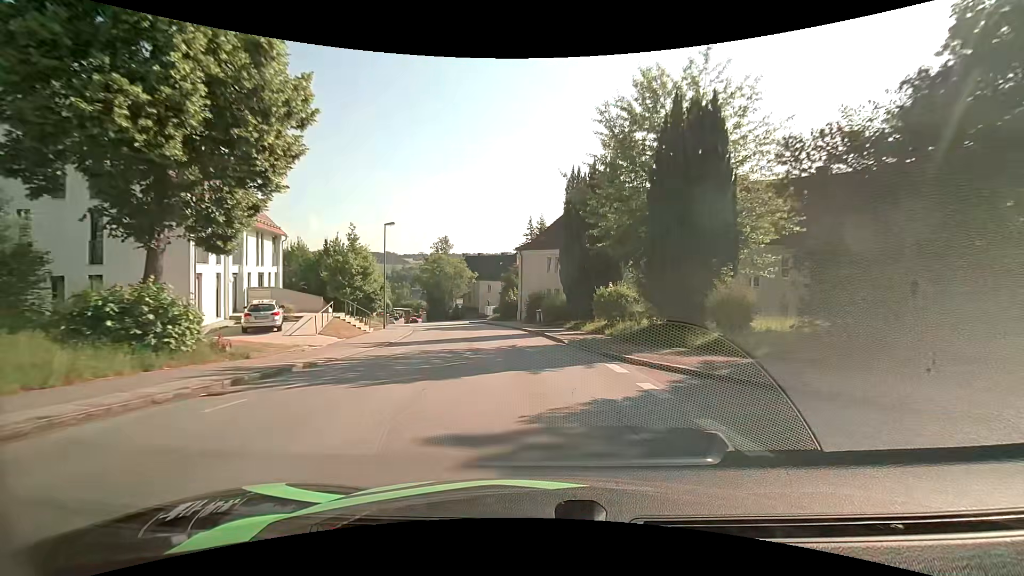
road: residential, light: Day
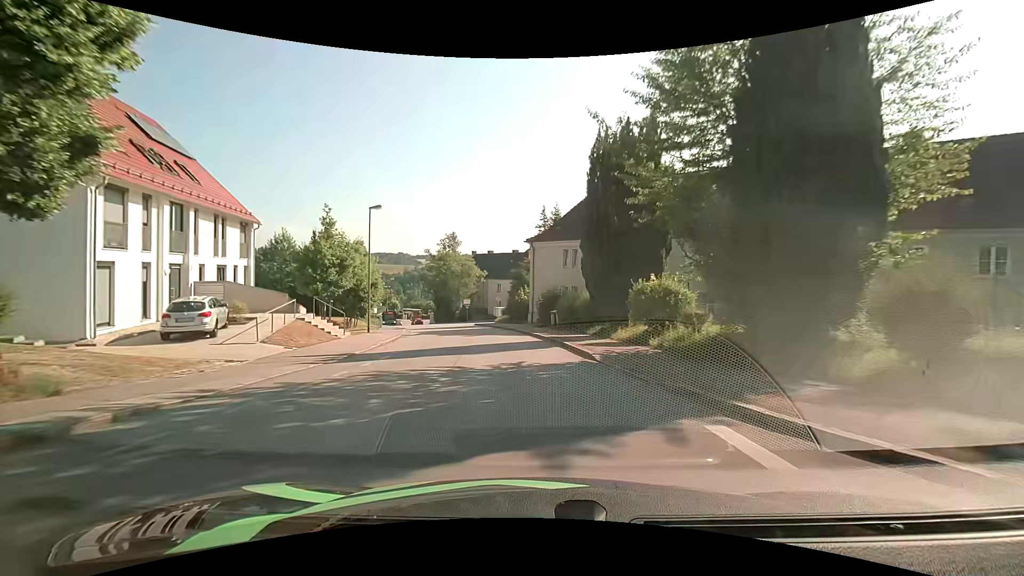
(-0.1, +6.3) m; -1°
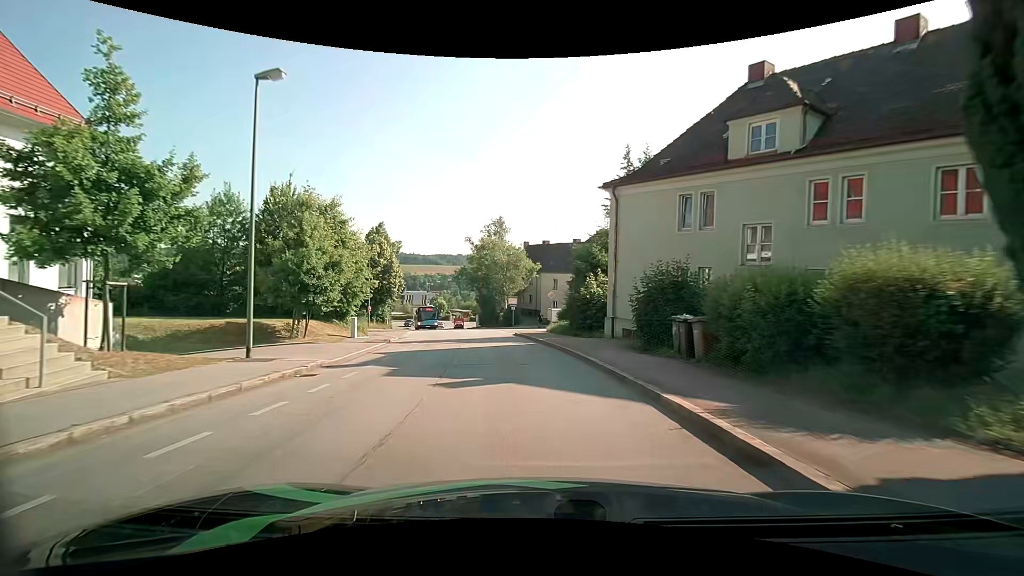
(-1.1, +18.3) m; -7°
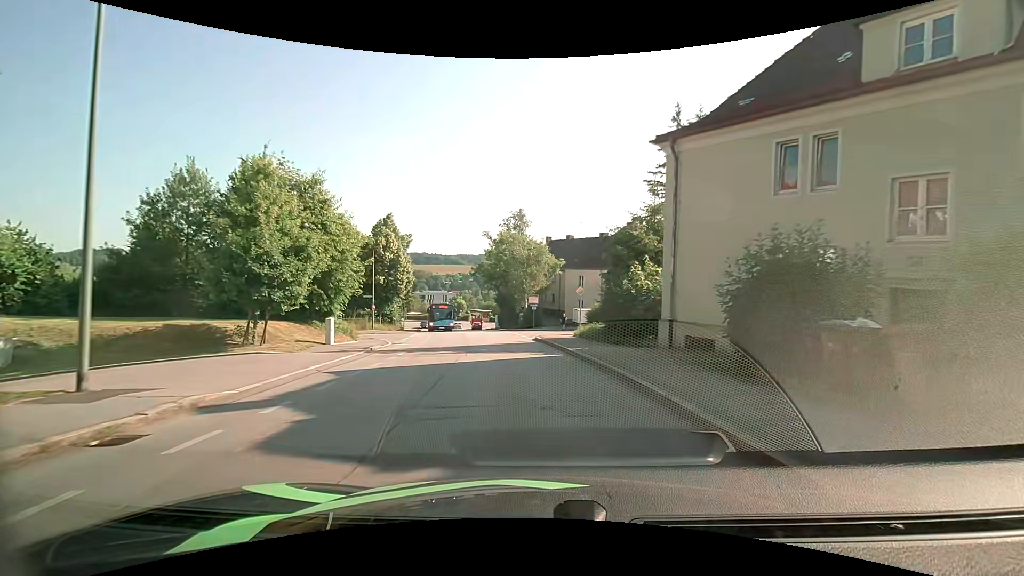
(-0.1, +5.9) m; -2°
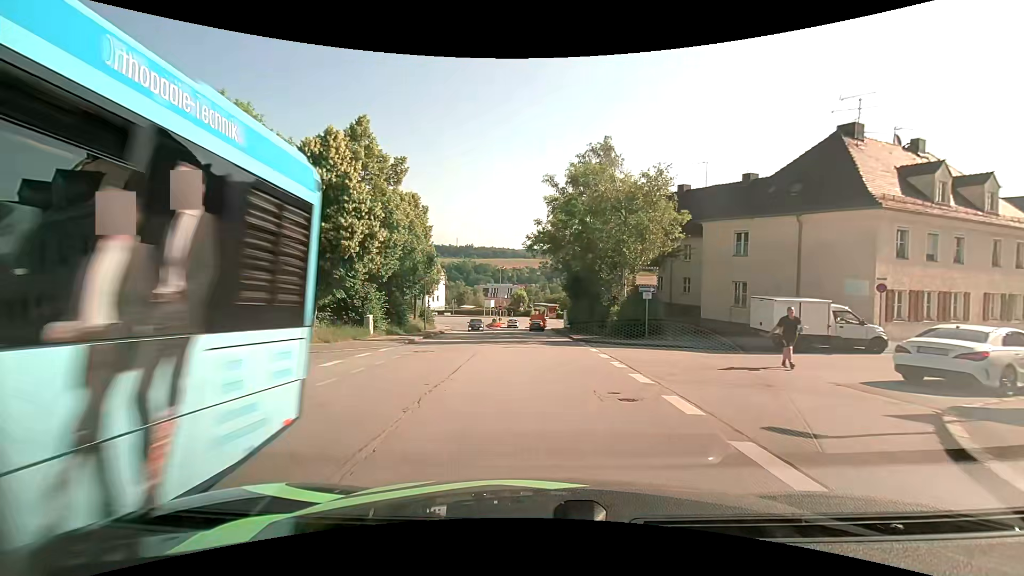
(-2.2, +27.5) m; -7°
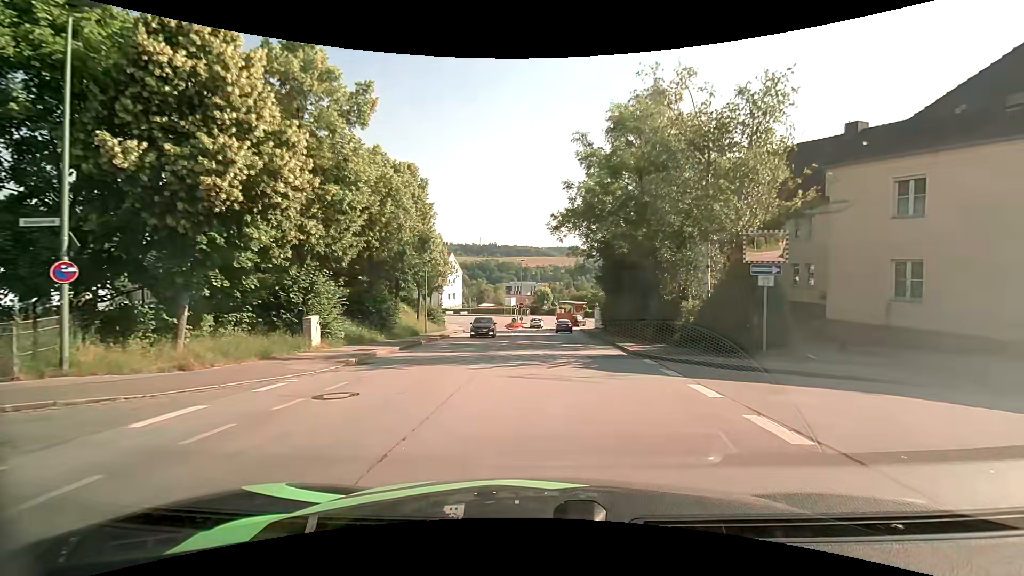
(-0.4, +10.2) m; -3°
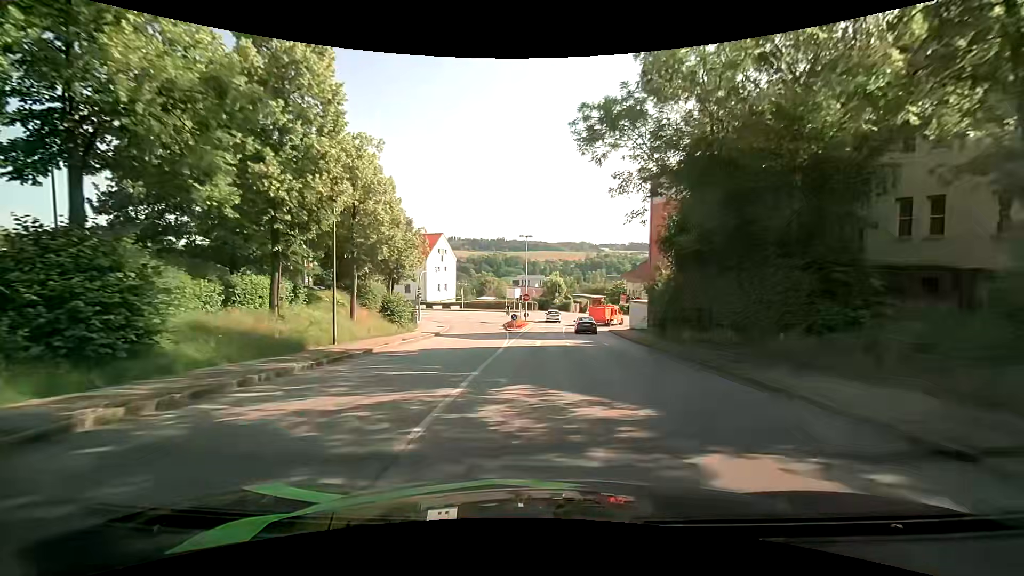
(-0.1, +20.4) m; -1°
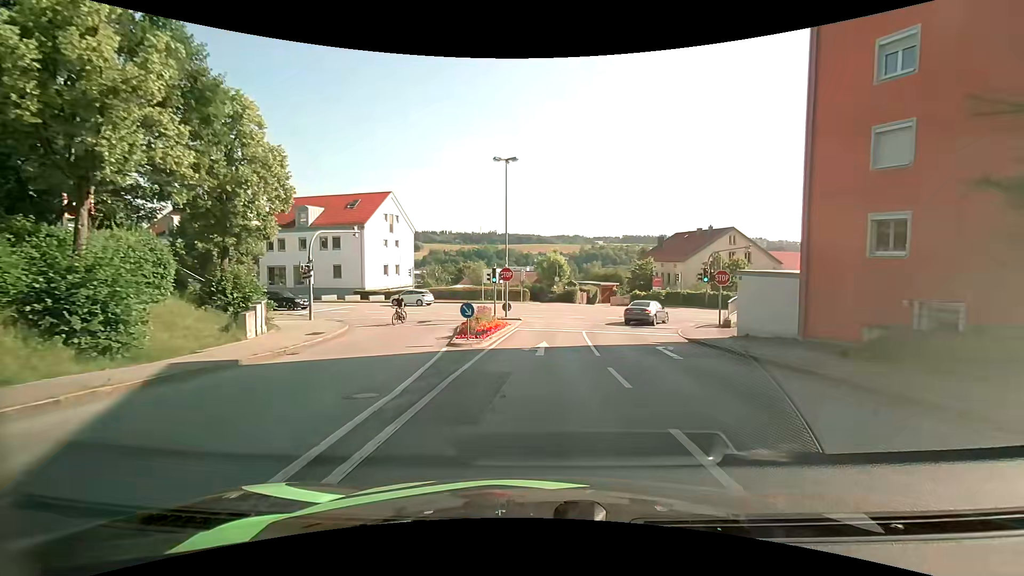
(0.0, +27.3) m; 0°
(0, +10) (+1, +20) (+1, +30) (0, +40) (-7, +47) (-16, +50) (-26, +53) (-36, +56) (-45, +59) (-54, +62) m
